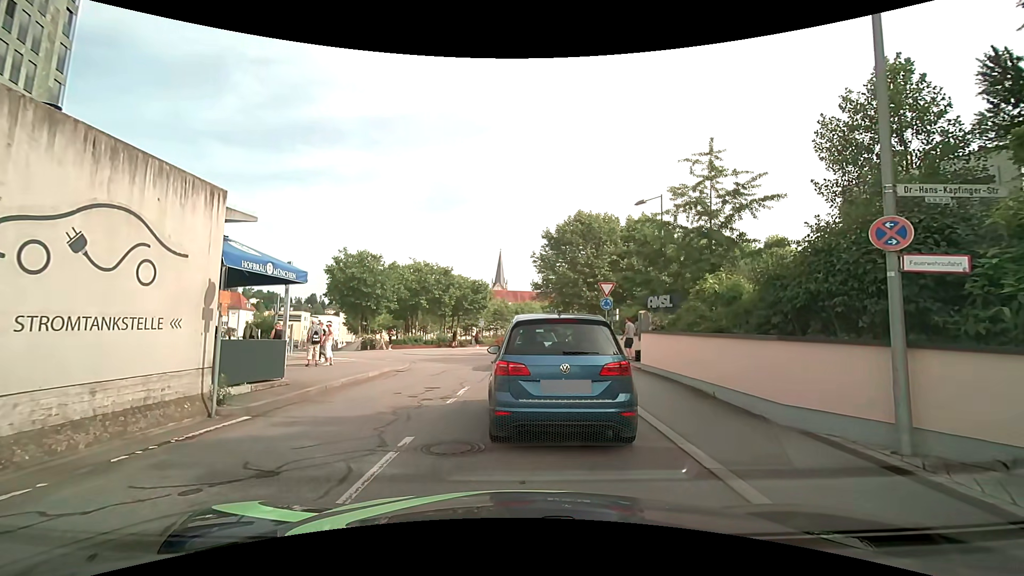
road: residential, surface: asphalt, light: Day
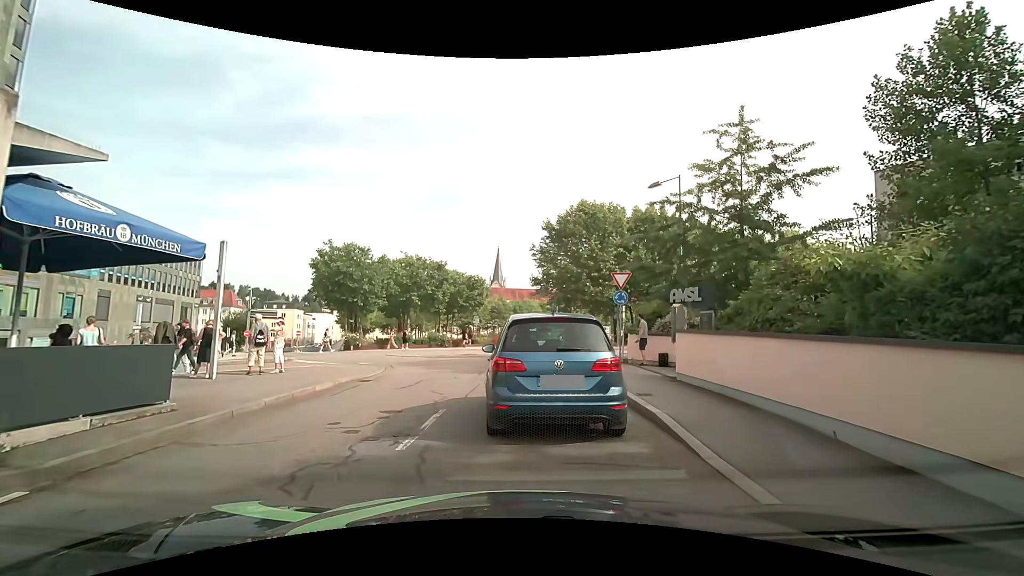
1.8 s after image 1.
(0.0, +3.9) m; +1°
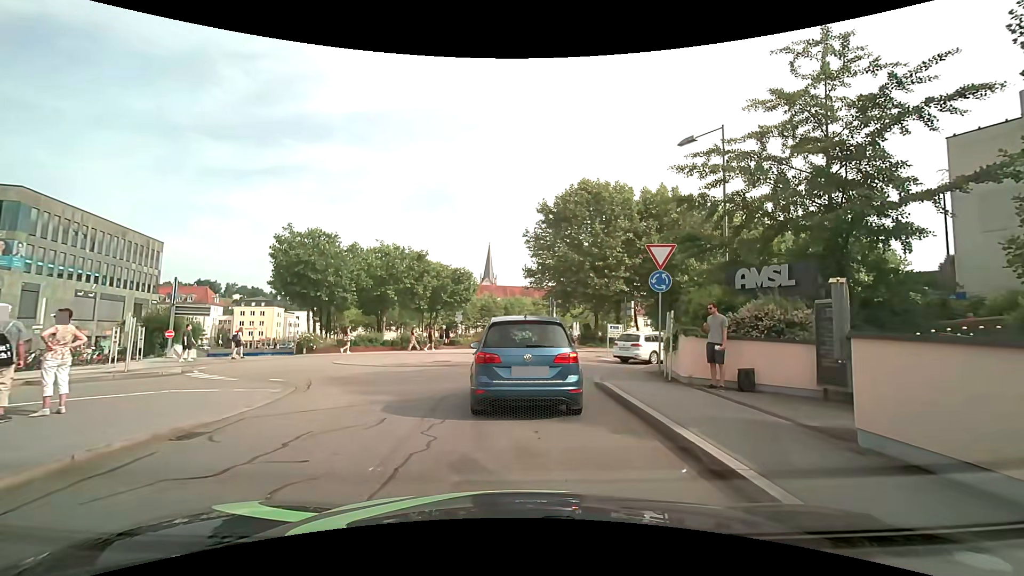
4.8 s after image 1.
(-0.1, +6.9) m; -1°
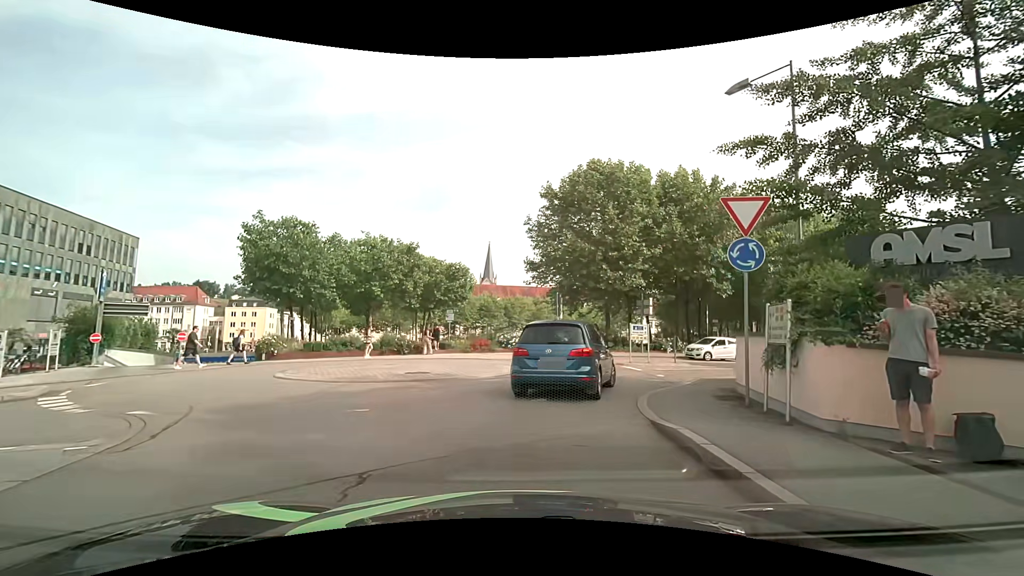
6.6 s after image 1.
(+0.1, +5.3) m; 0°
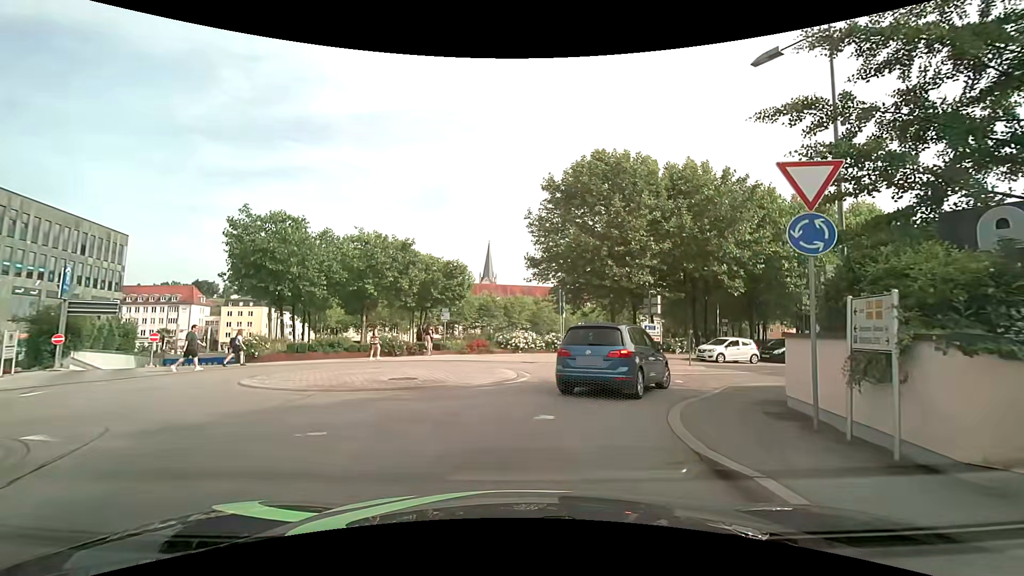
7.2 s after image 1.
(0.0, +2.0) m; +1°
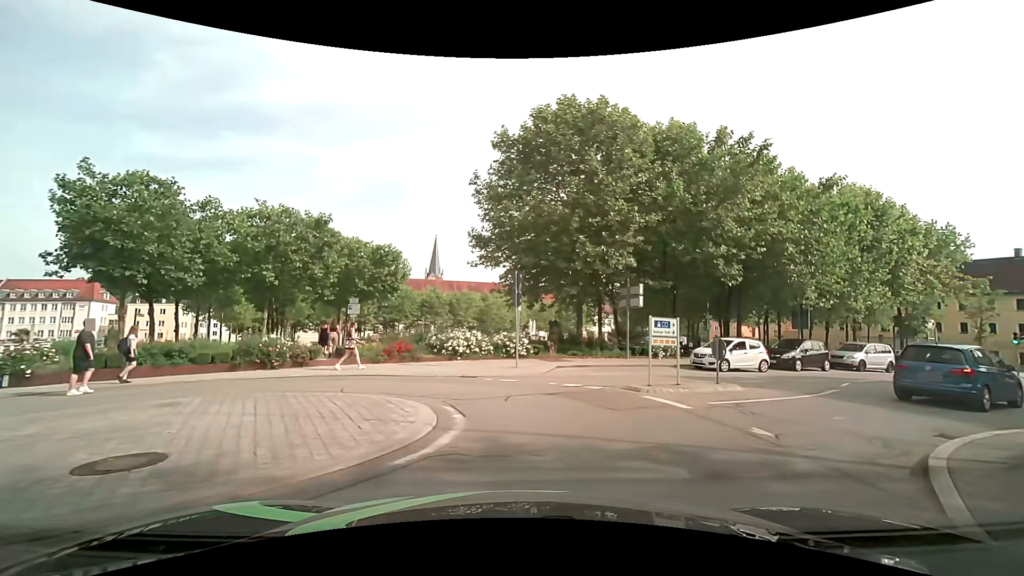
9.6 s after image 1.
(+0.2, +7.9) m; +6°
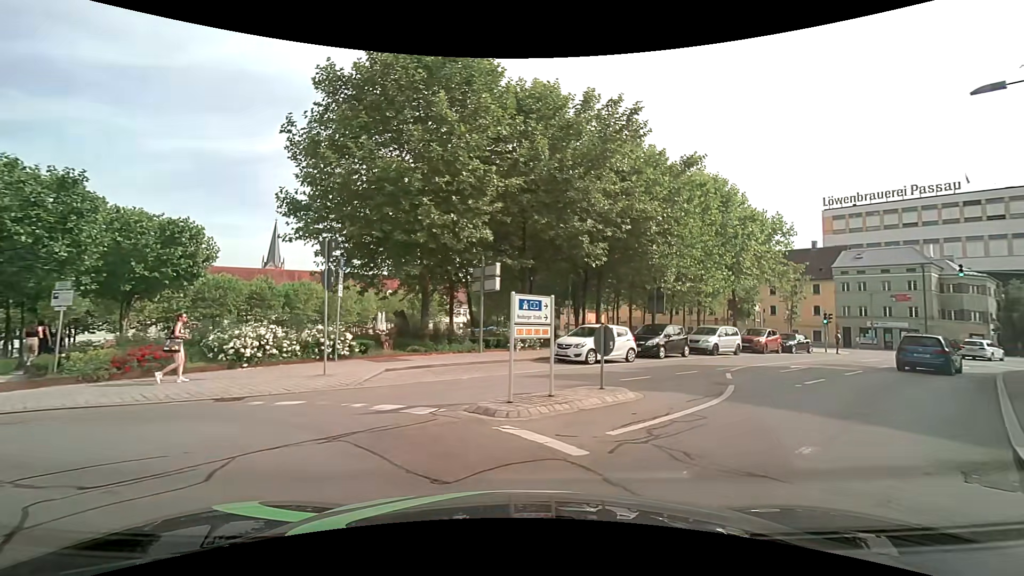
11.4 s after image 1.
(+0.6, +4.9) m; +15°
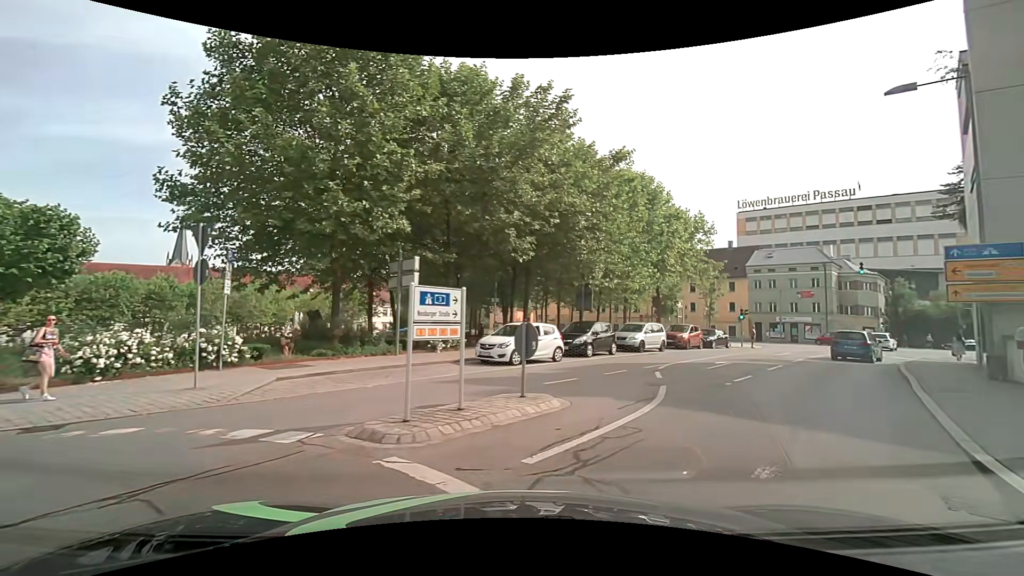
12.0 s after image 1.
(+0.1, +1.5) m; +7°
